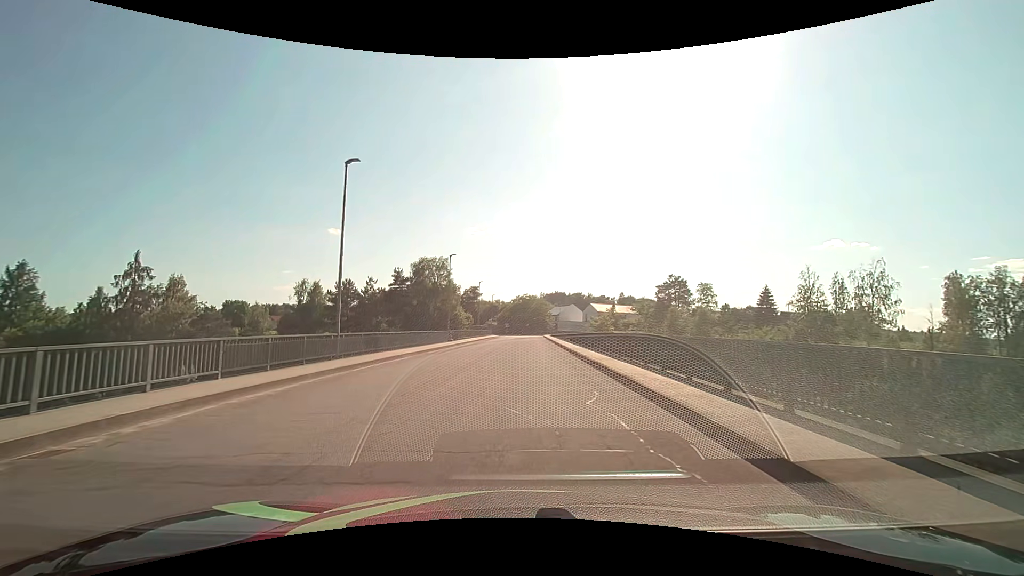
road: residential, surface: asphalt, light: Day
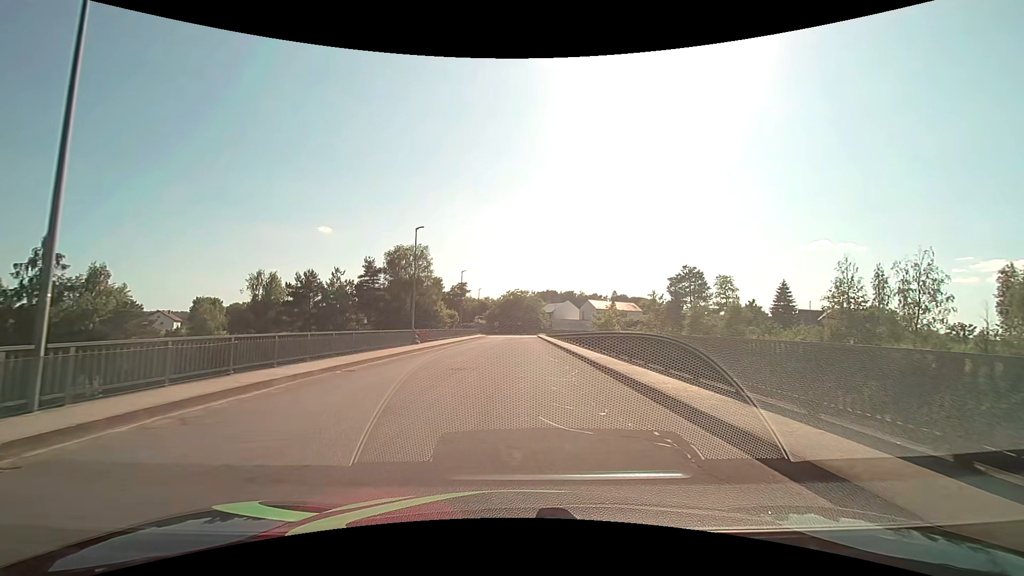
(+0.1, +12.3) m; +1°
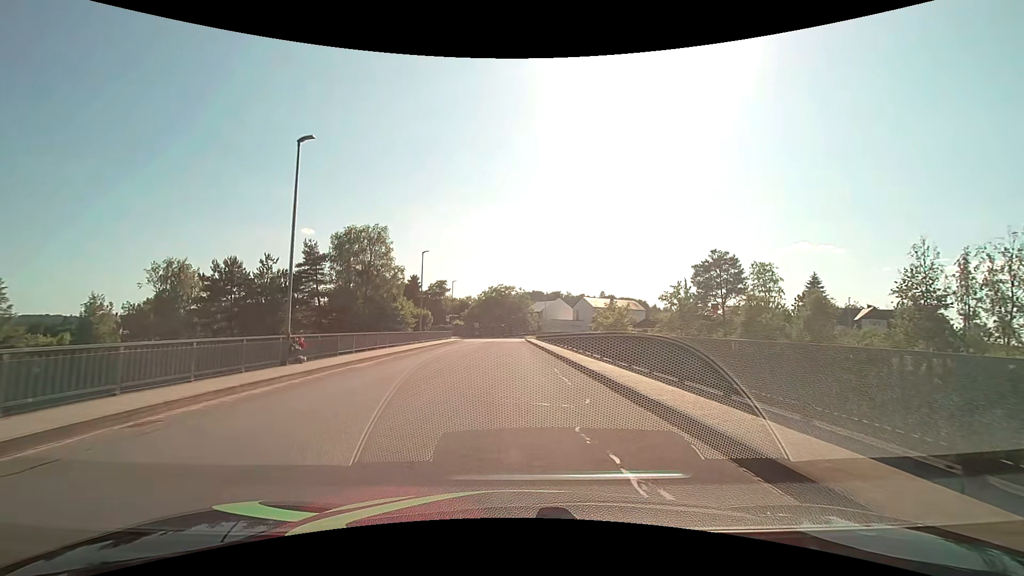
(+0.3, +17.0) m; +2°
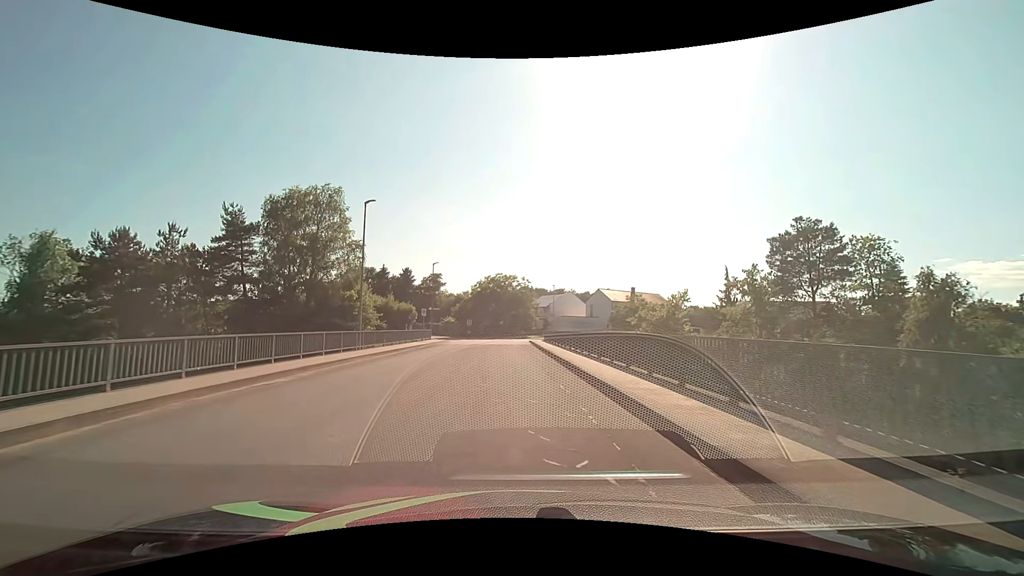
(+0.1, +17.5) m; -1°
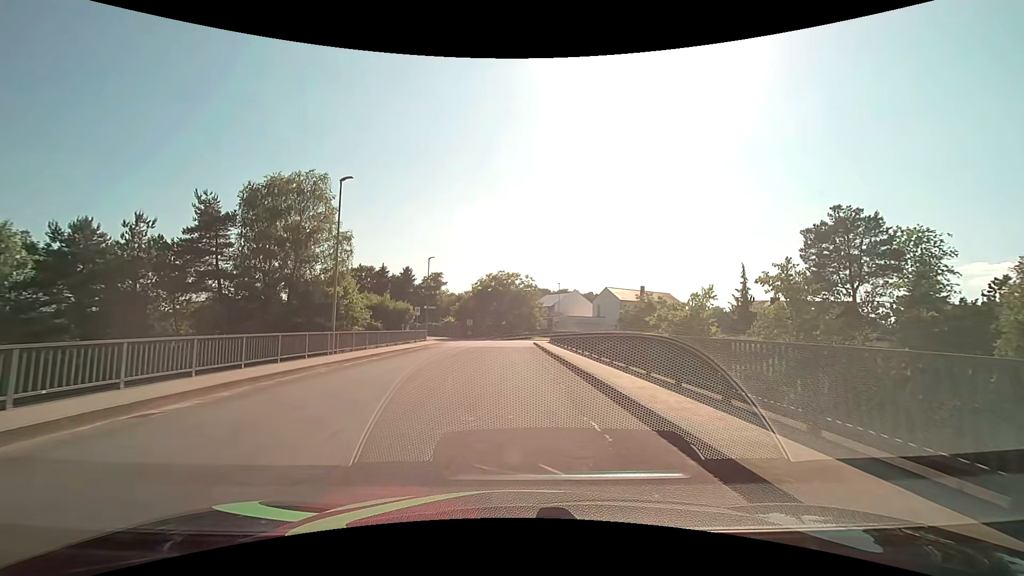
(0.0, +4.4) m; 0°
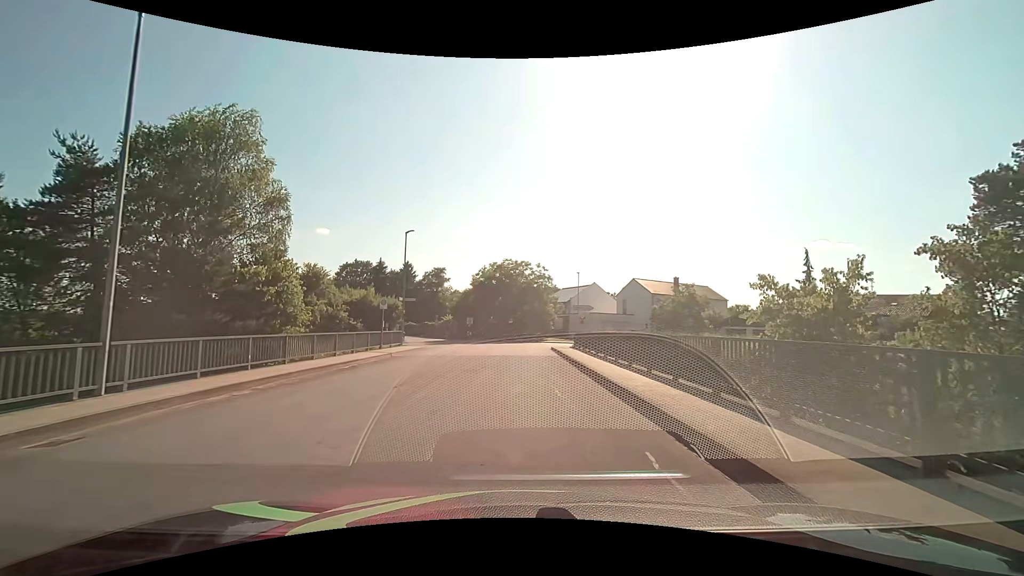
(0.0, +13.2) m; 0°
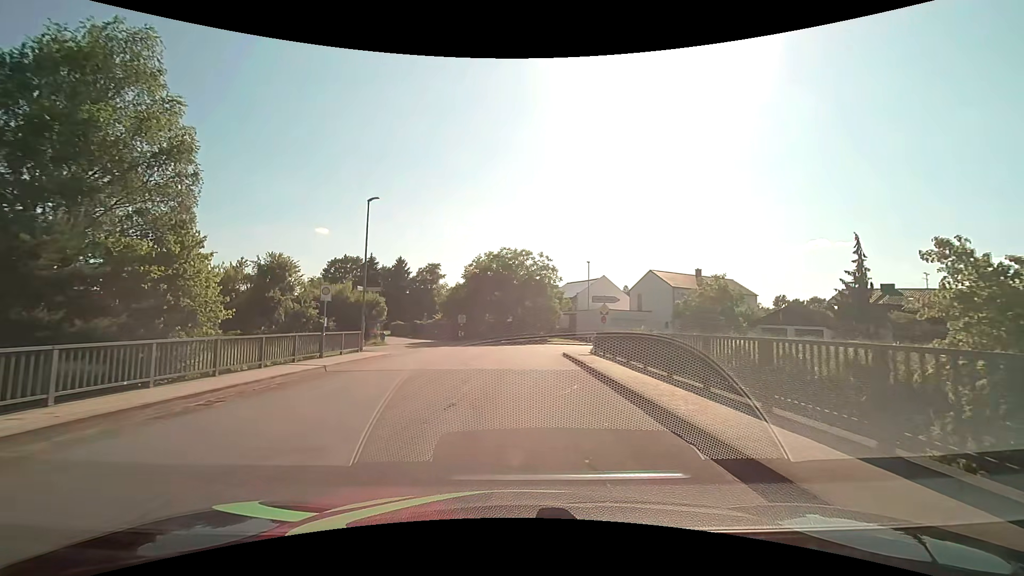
(0.0, +8.8) m; 0°
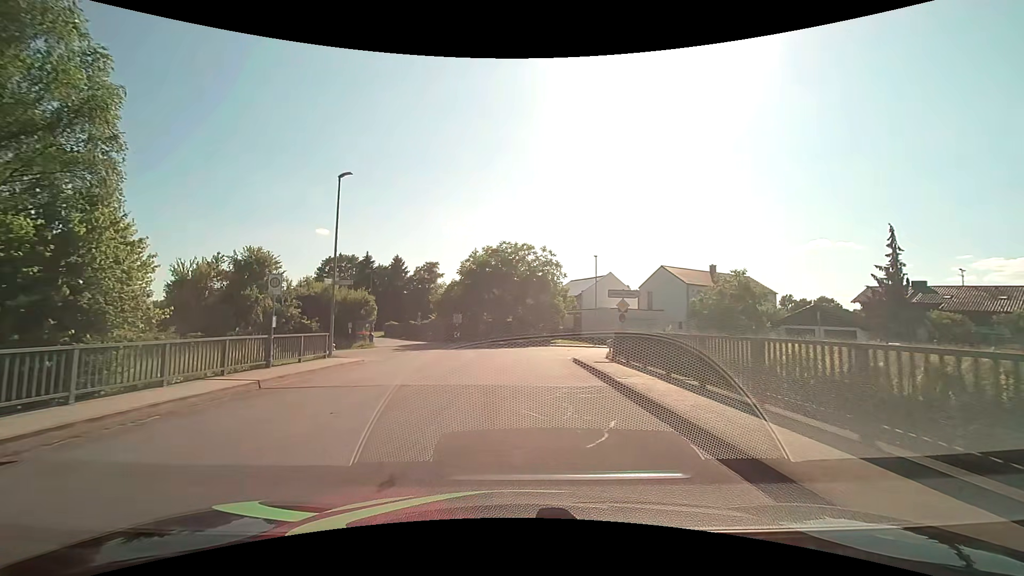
(0.0, +4.4) m; 0°
(0, +10) (0, +20) (+1, +30) (+8, +37) (+18, +38) (+27, +35) (+37, +33) (+46, +29) (+56, +26) (+65, +23) m
